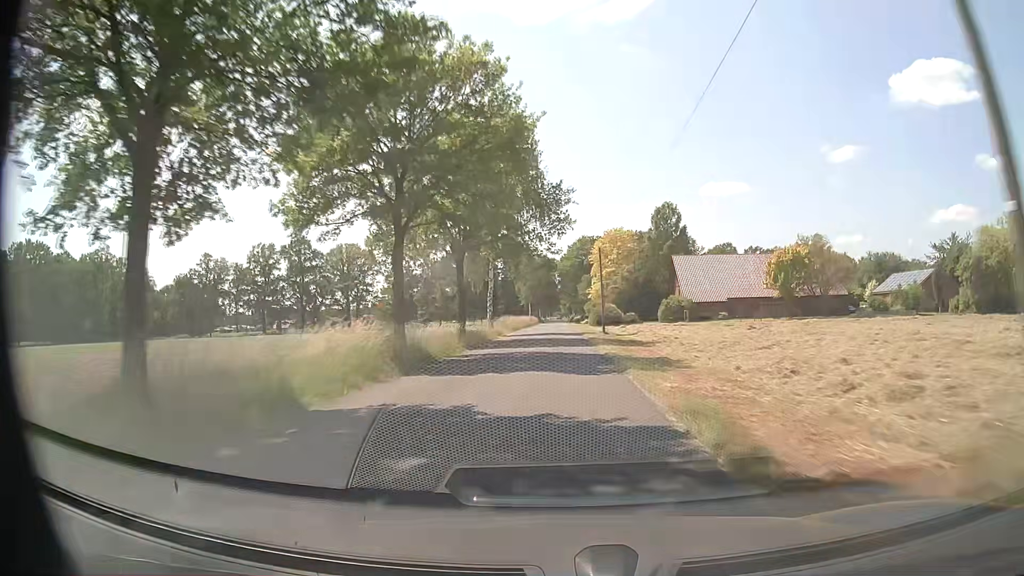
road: residential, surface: paved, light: Day
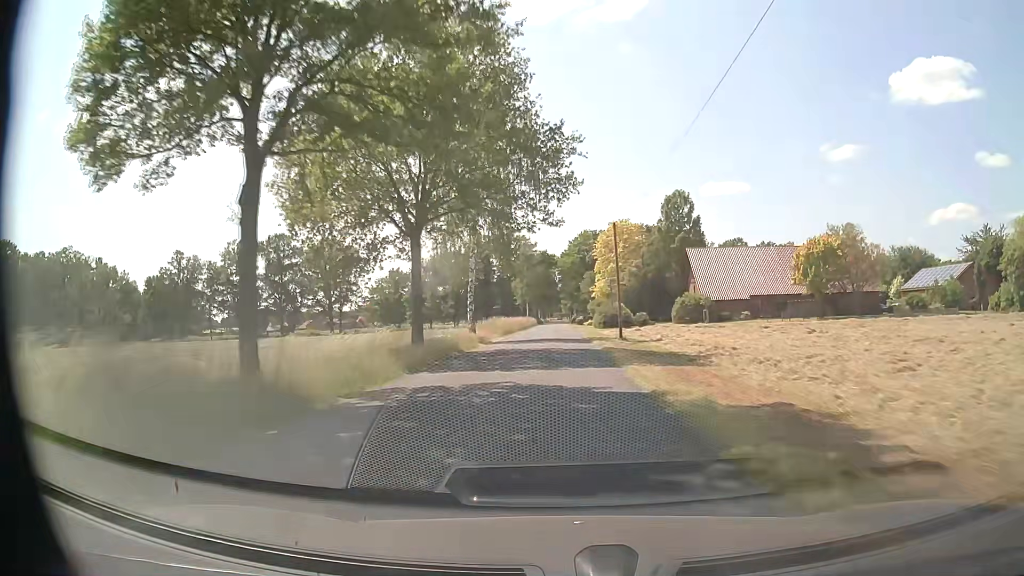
(-0.1, +11.9) m; 0°
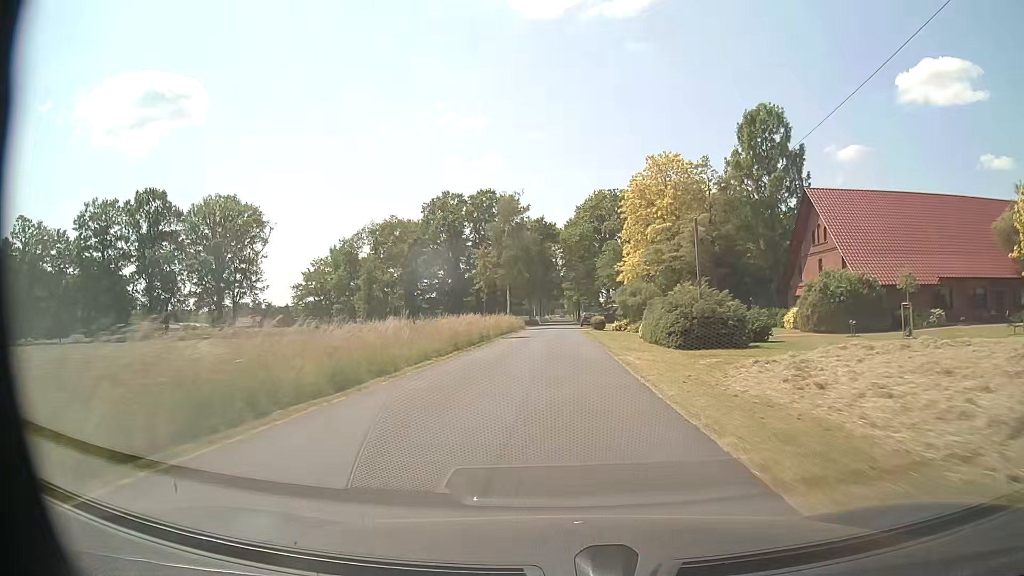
(+0.1, +47.2) m; 0°
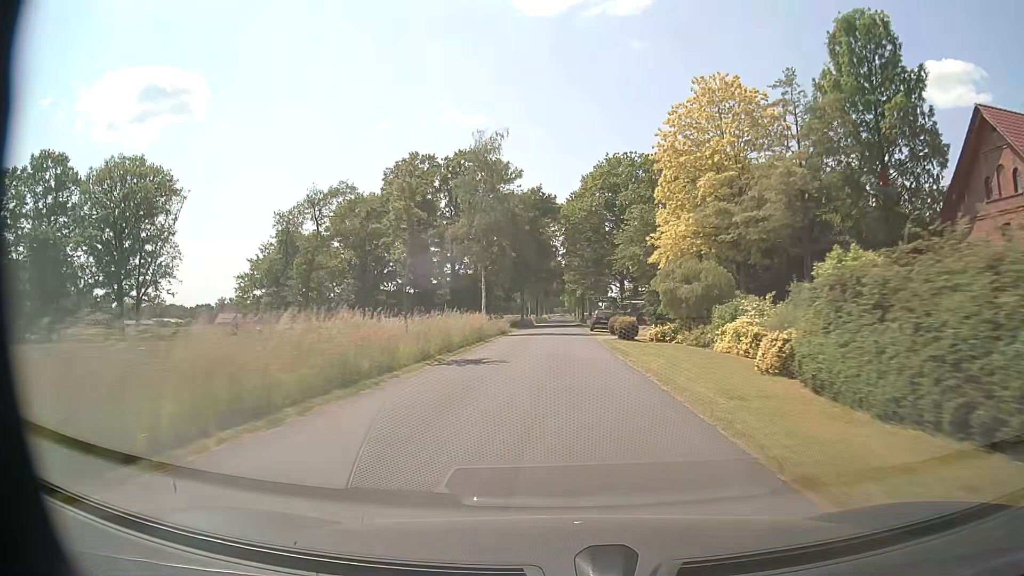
(-0.1, +23.5) m; 0°
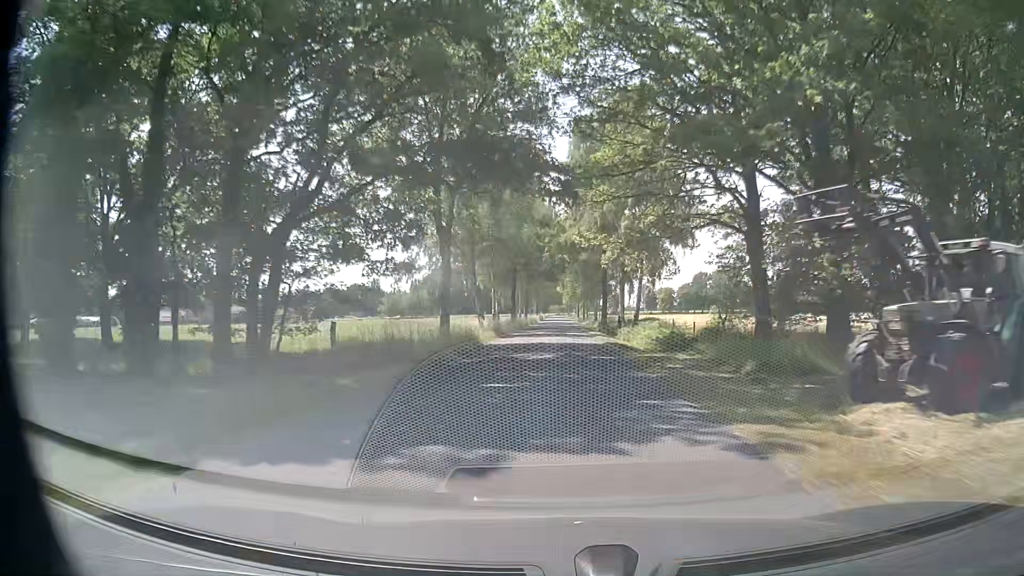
(+0.4, +58.3) m; 0°
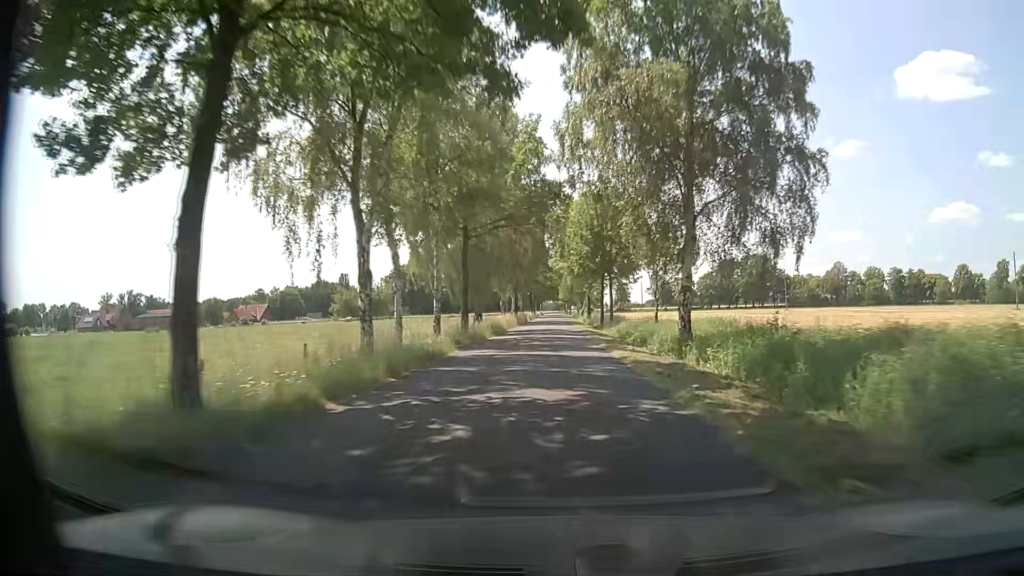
(+0.6, +58.7) m; +1°
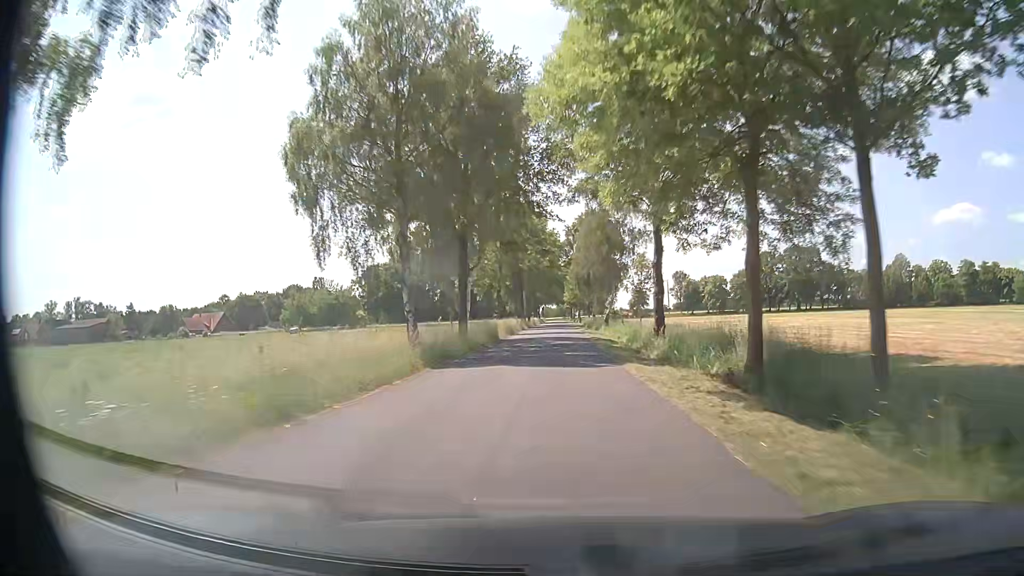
(-0.4, +47.6) m; -1°
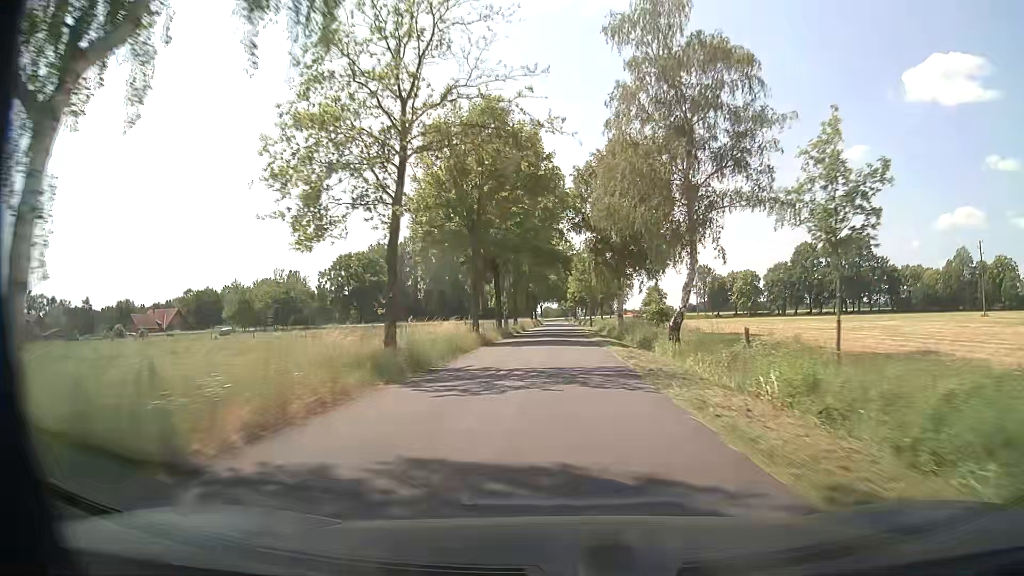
(0.0, +36.1) m; +1°
(0, +10) (0, +20) (0, +30) (0, +40) (0, +50) (-1, +60) (-1, +70) (-1, +80) (-1, +90) (-1, +100) m
